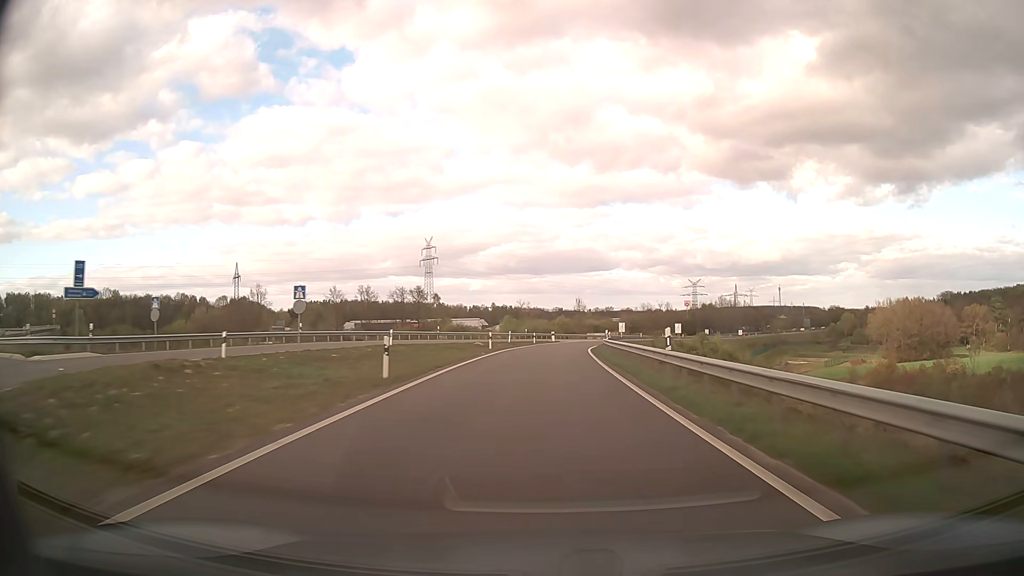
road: motorway_link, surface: asphalt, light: Day
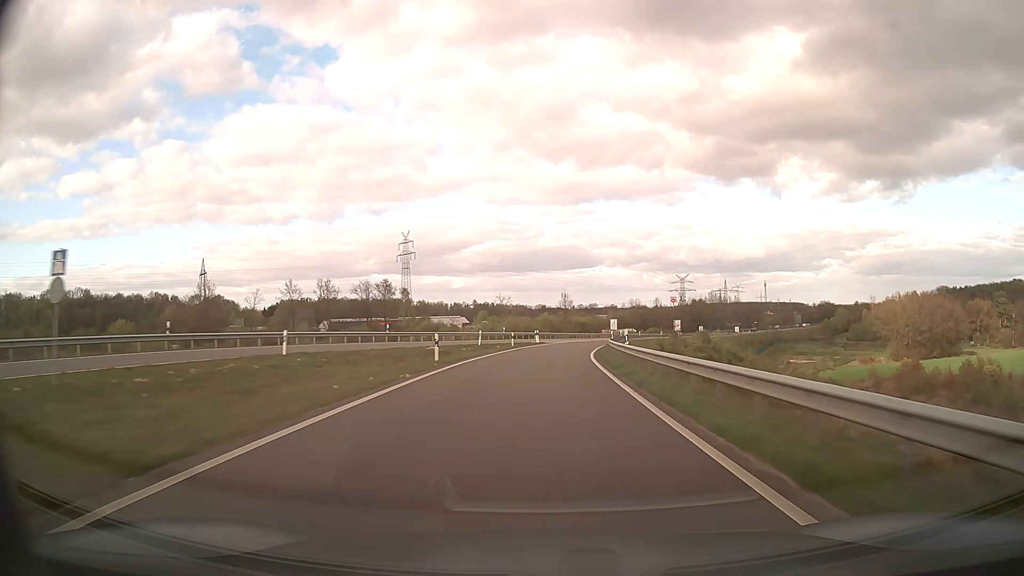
(+0.2, +15.9) m; +1°
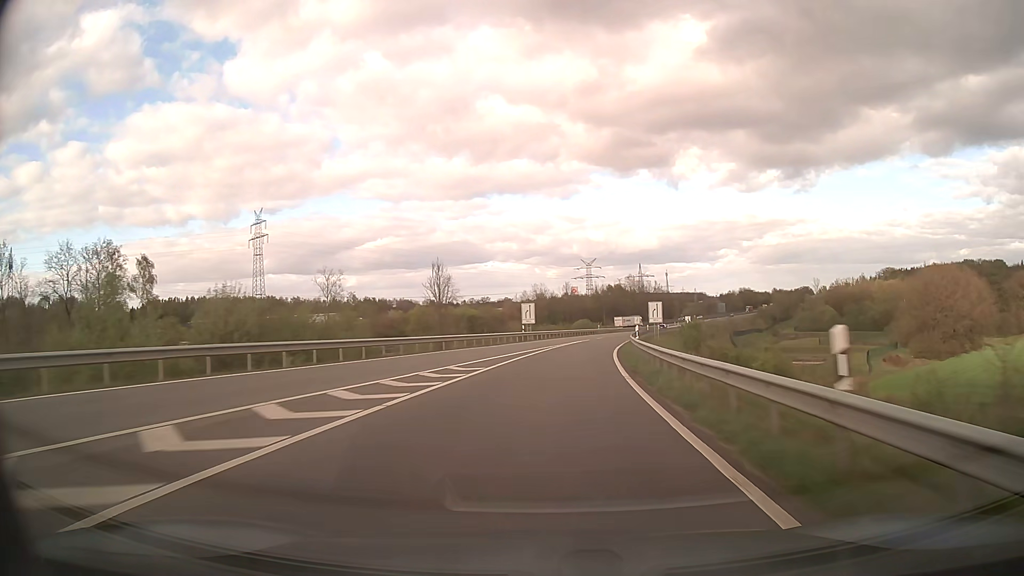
(+4.6, +63.5) m; +9°
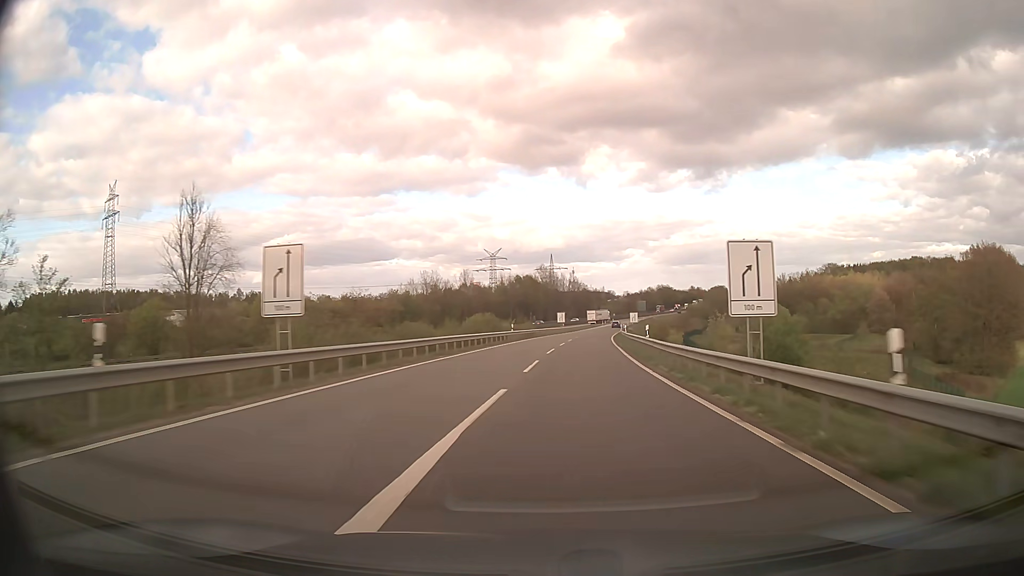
(+3.0, +47.7) m; +8°
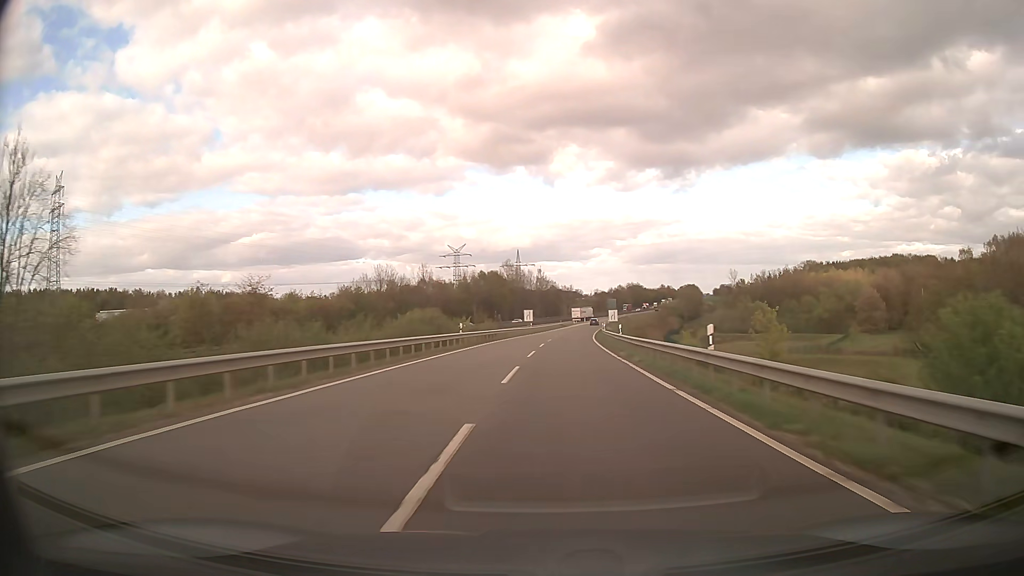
(+0.4, +15.9) m; +3°
(0, +10) (0, +20) (+1, +30) (+1, +40) (+2, +50) (+3, +60) (+4, +70) (+5, +80) (+6, +90) (+7, +100) m
